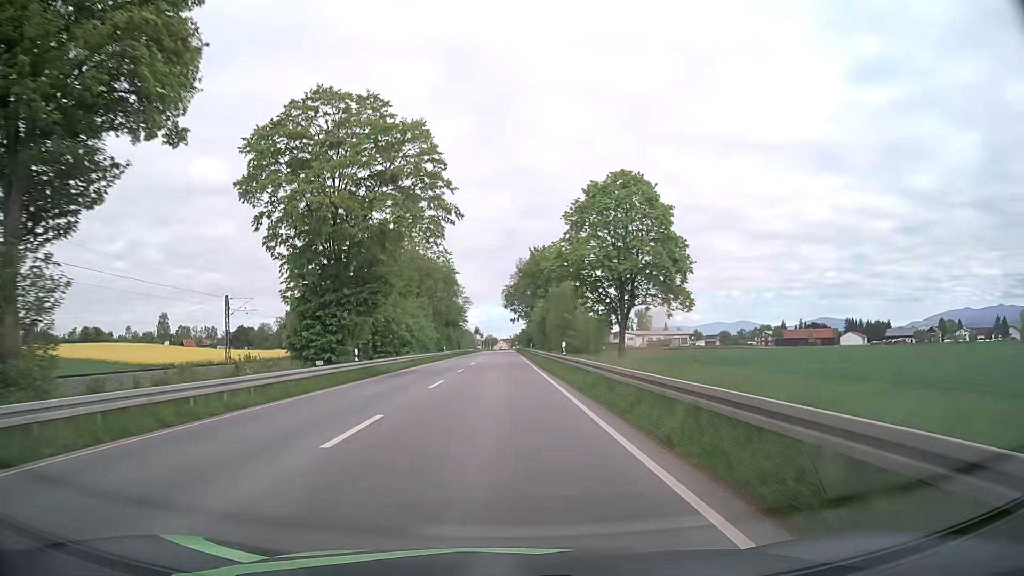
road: primary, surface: asphalt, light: Day
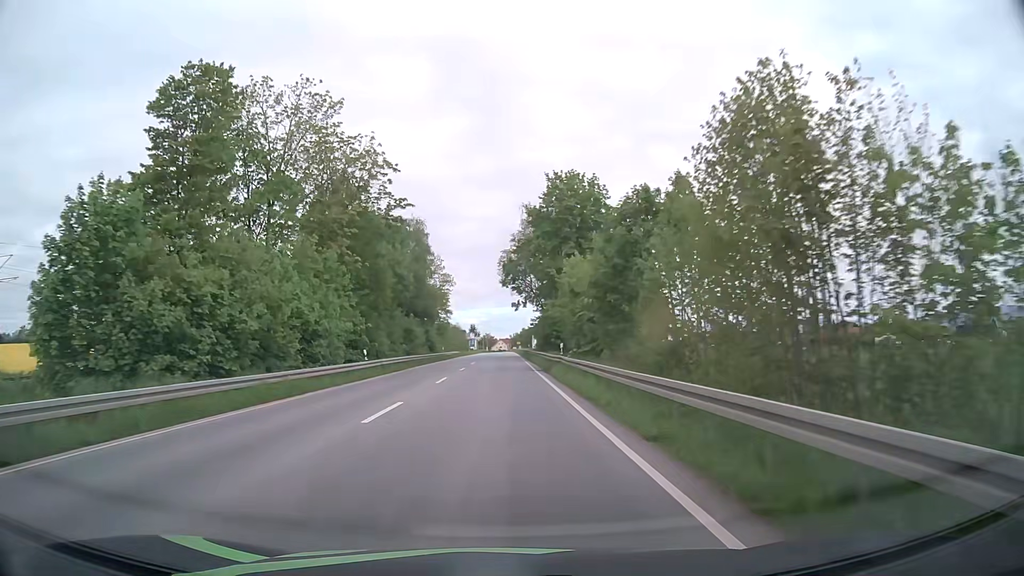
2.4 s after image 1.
(-0.1, +45.2) m; -1°
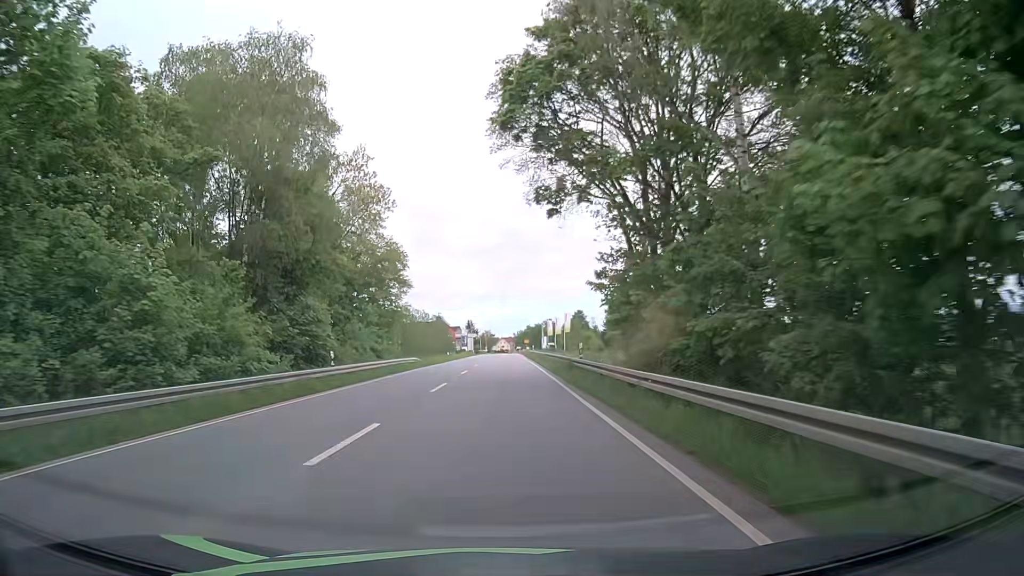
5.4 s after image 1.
(0.0, +52.2) m; 0°
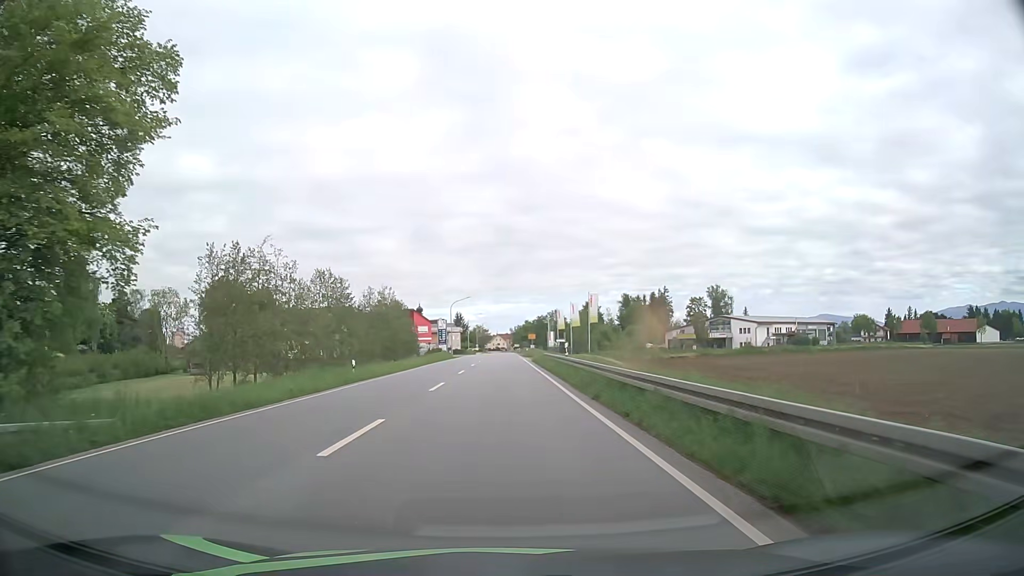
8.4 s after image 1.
(+0.2, +47.3) m; 0°
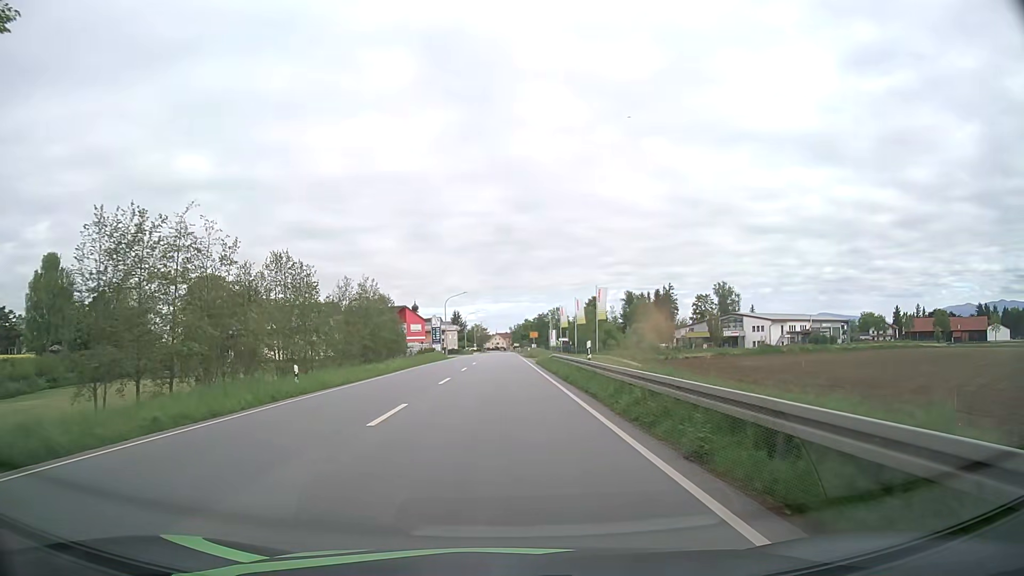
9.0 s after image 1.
(+0.1, +8.8) m; 0°
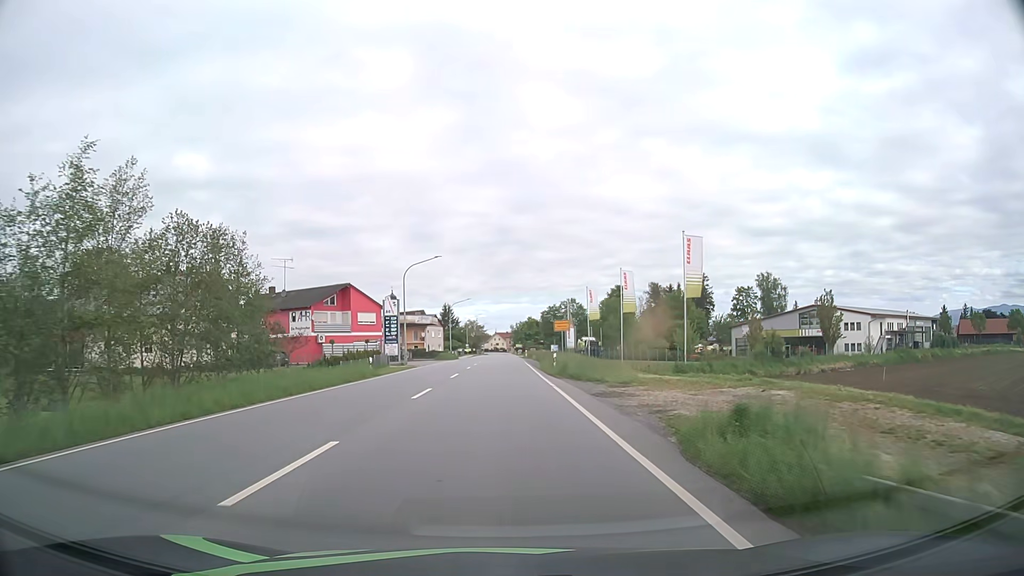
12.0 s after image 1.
(+0.1, +42.0) m; 0°
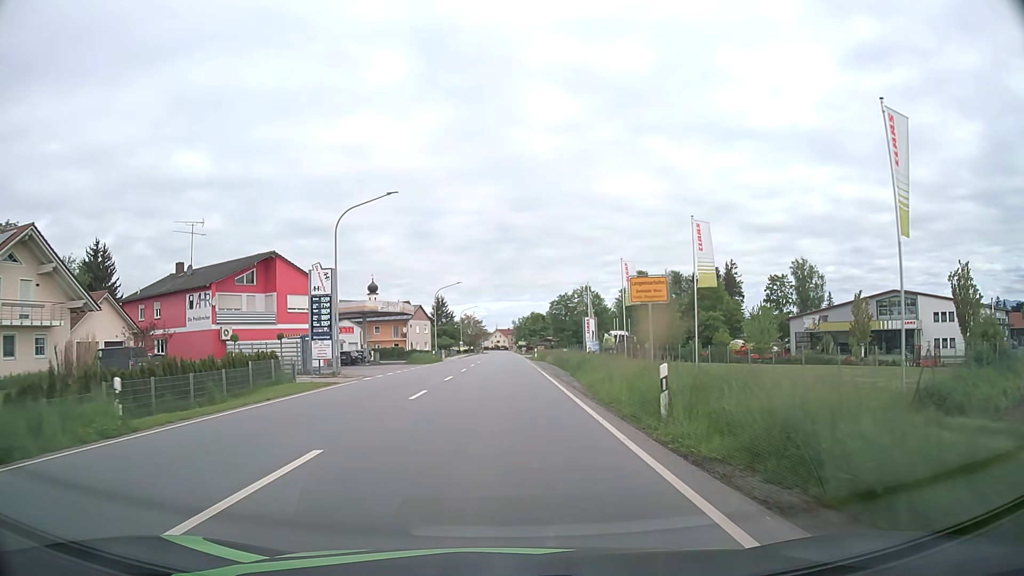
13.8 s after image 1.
(0.0, +25.1) m; 0°
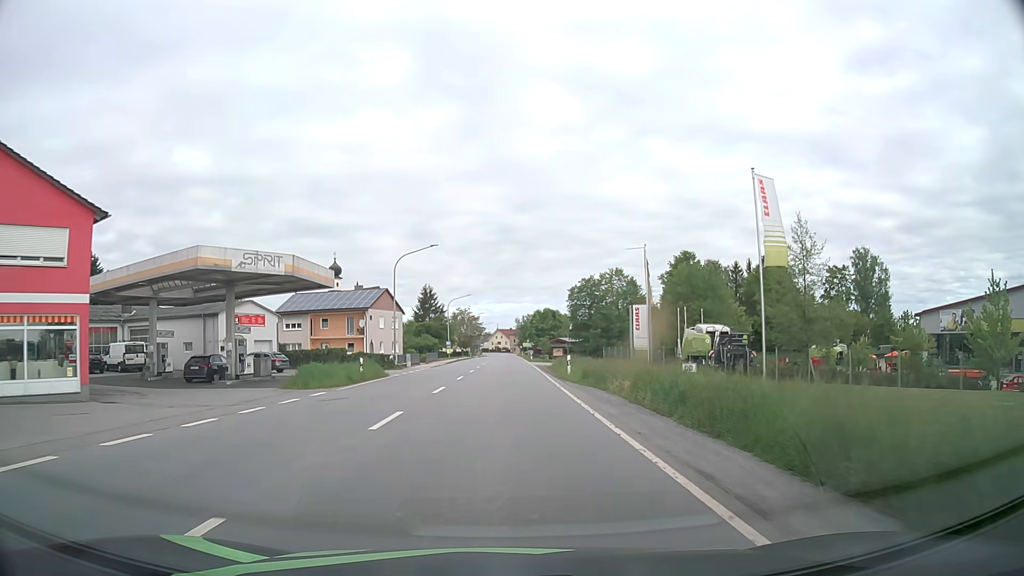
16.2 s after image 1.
(-0.1, +32.5) m; 0°
(0, +10) (0, +20) (0, +30) (0, +40) (0, +50) (0, +60) (0, +70) (0, +80) (+1, +90) (+1, +100) m
